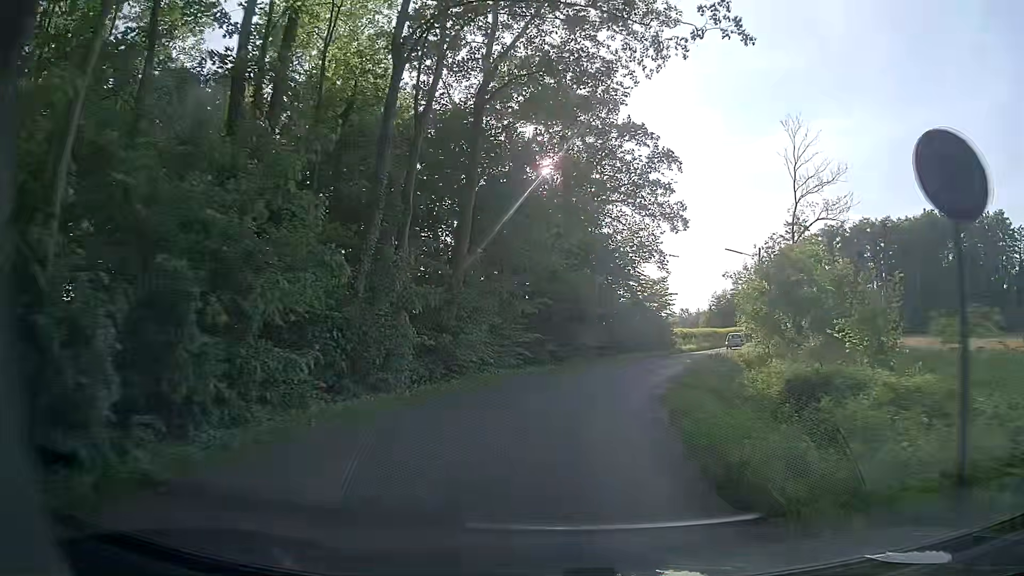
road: unclassified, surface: asphalt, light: Day
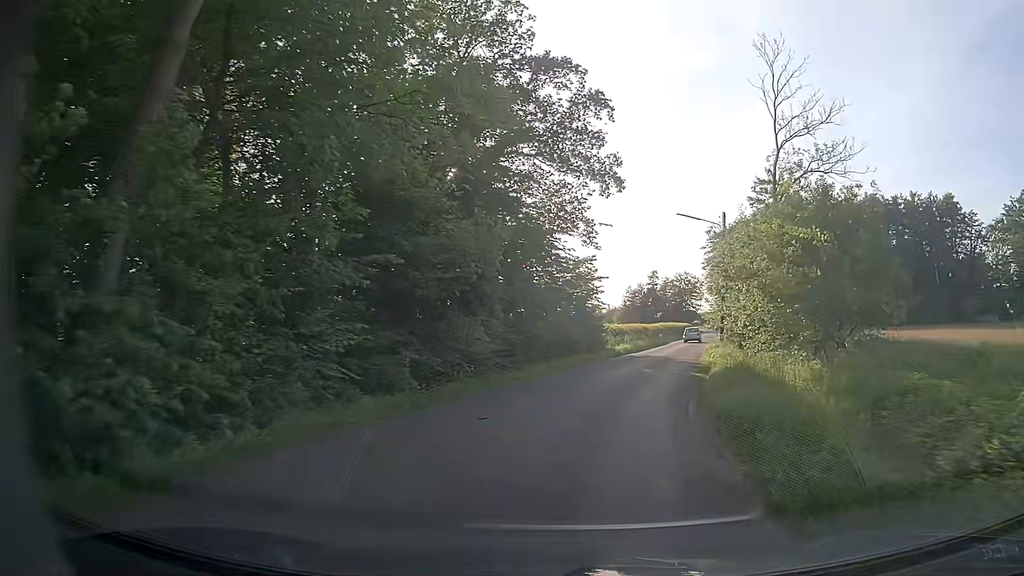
(+0.7, +13.7) m; +7°
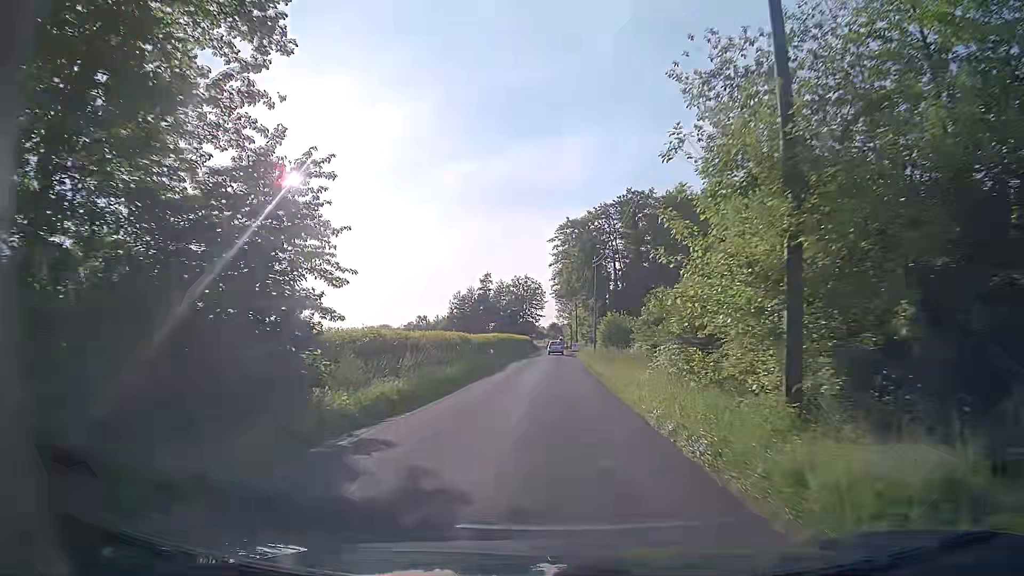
(+4.5, +29.1) m; +14°
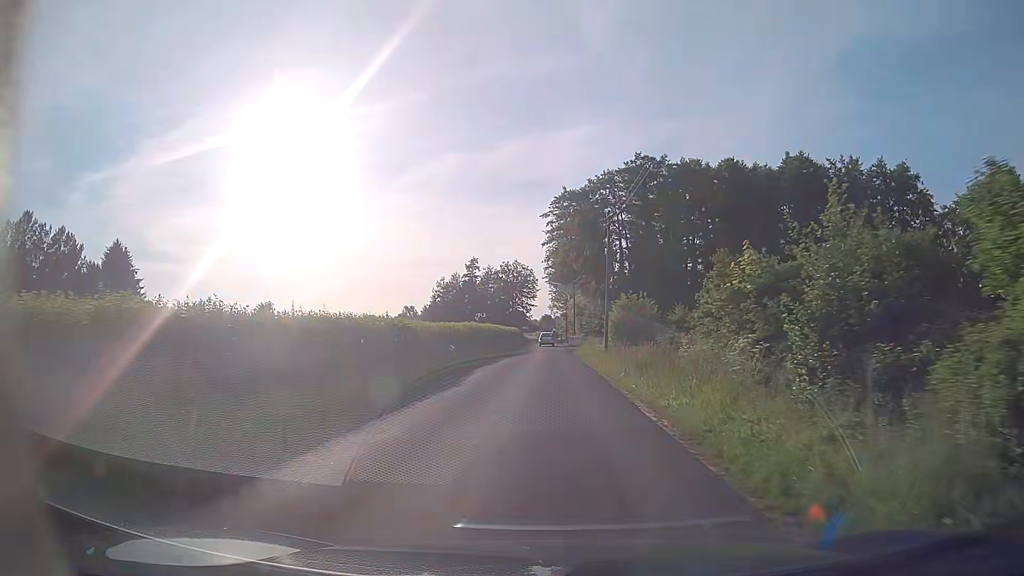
(+0.2, +15.4) m; +2°
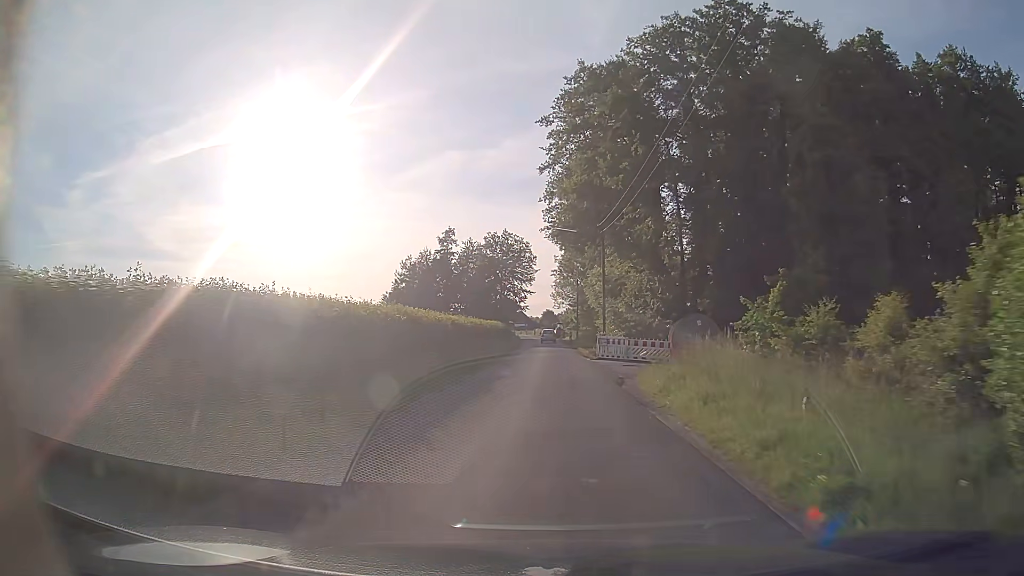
(-0.8, +39.6) m; -1°
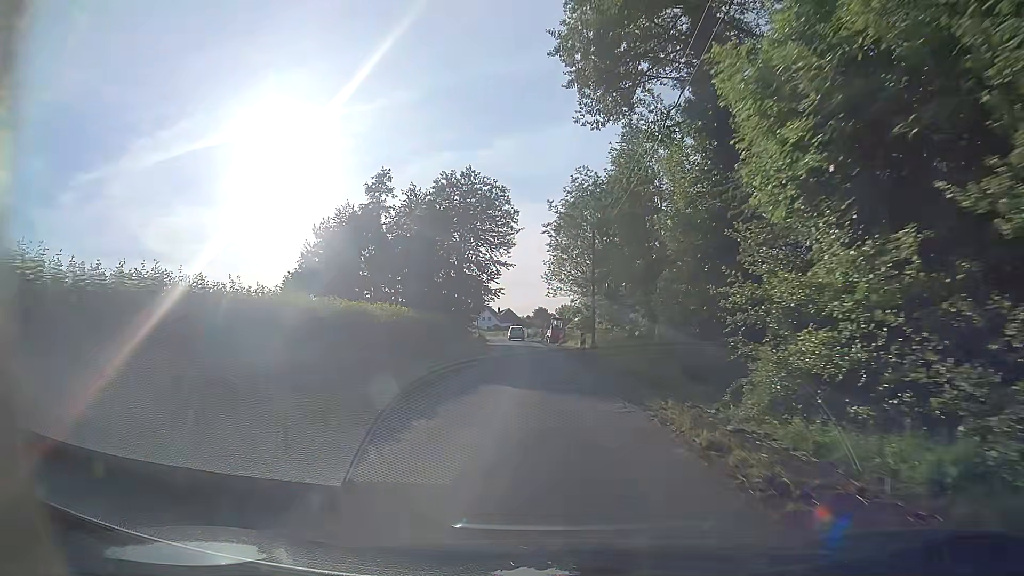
(+0.2, +40.5) m; 0°
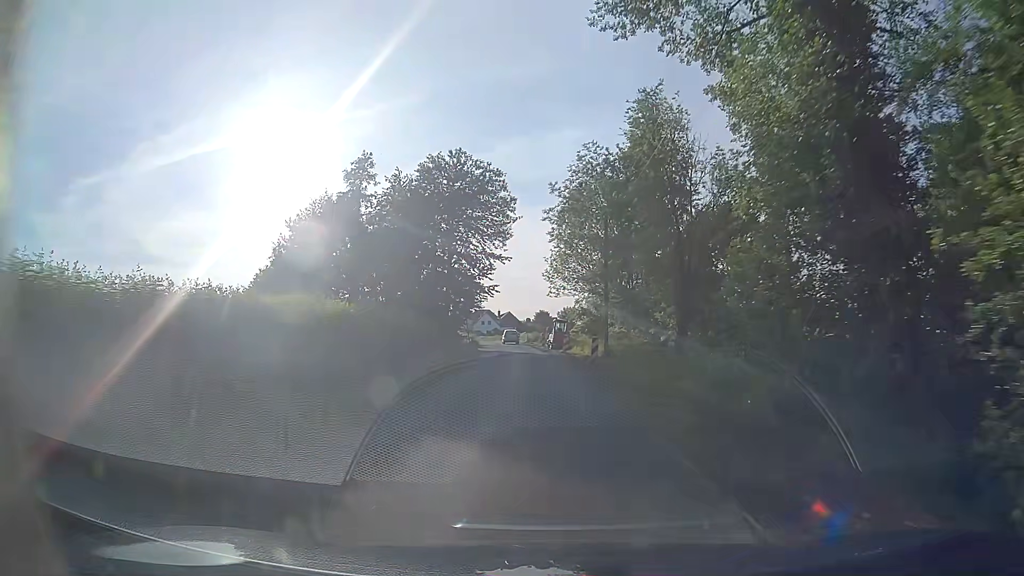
(0.0, +8.1) m; +1°
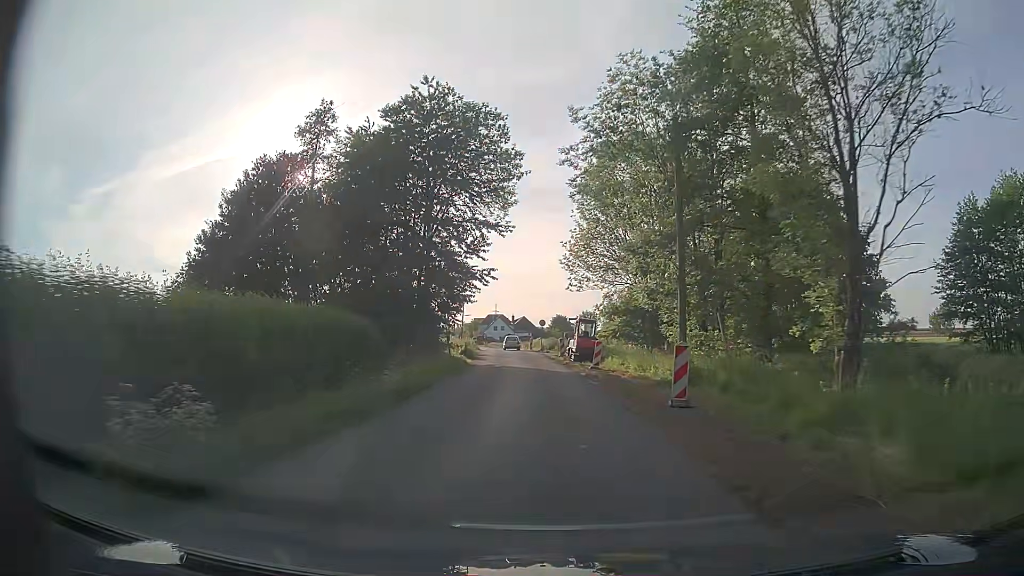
(-0.4, +15.9) m; -2°
(0, +10) (0, +20) (-1, +30) (-1, +40) (-2, +50) (-3, +60) (-3, +70) (-4, +80) (-5, +90) (-6, +100) m
